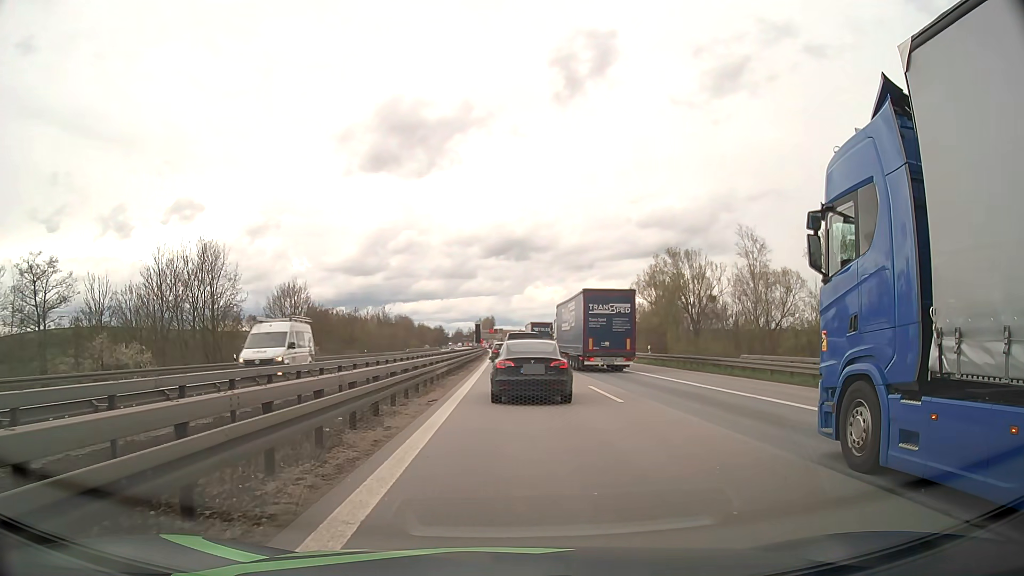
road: motorway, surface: asphalt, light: Day
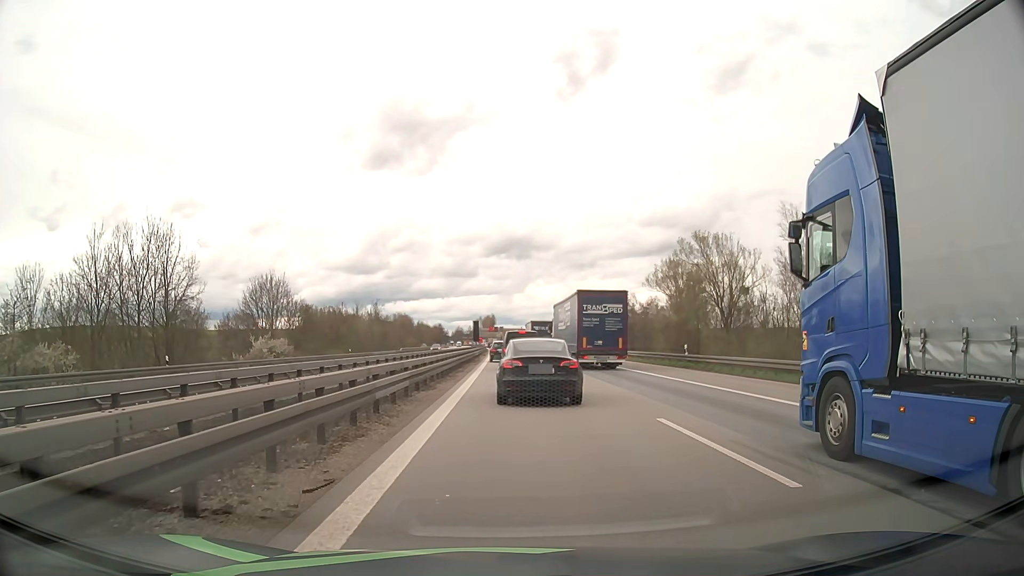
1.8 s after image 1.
(0.0, +9.9) m; 0°
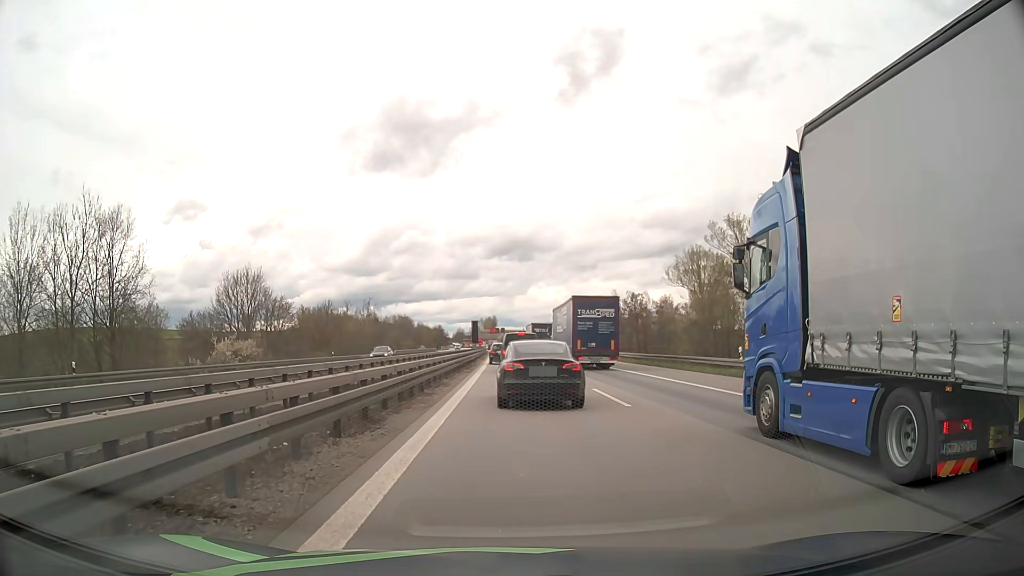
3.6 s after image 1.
(0.0, +9.2) m; 0°
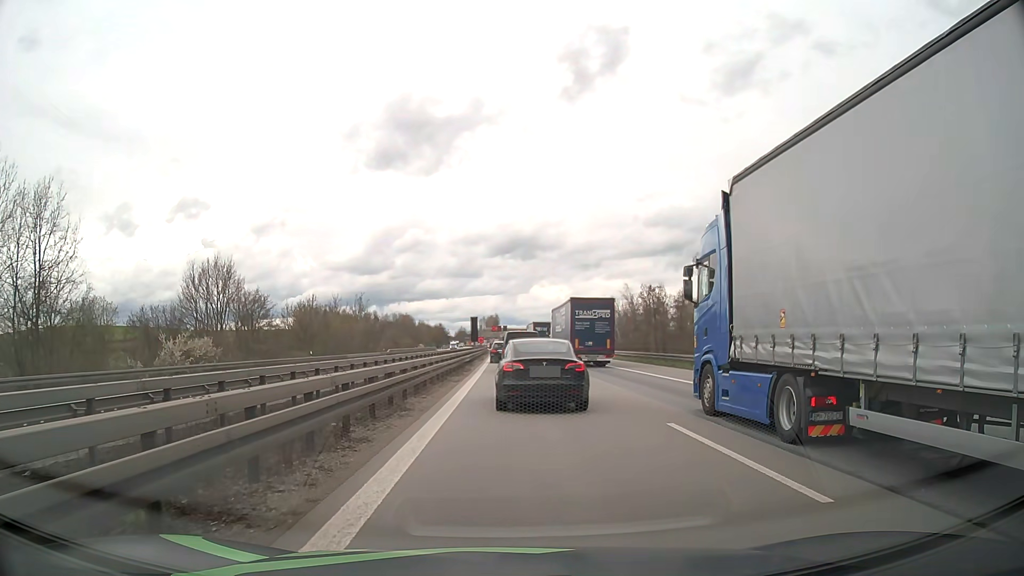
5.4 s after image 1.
(-0.1, +9.6) m; -1°
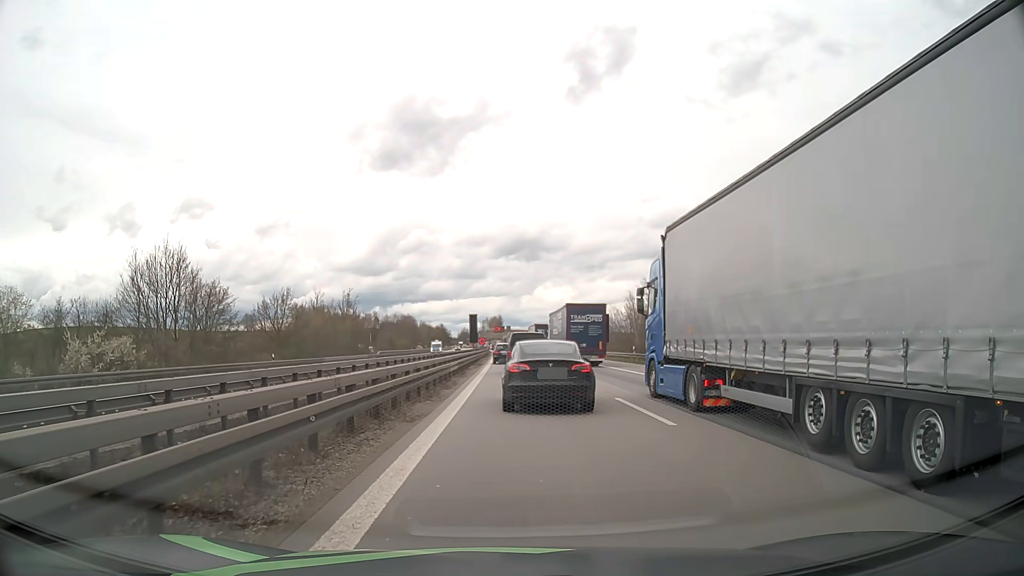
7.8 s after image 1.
(-0.1, +12.2) m; -1°
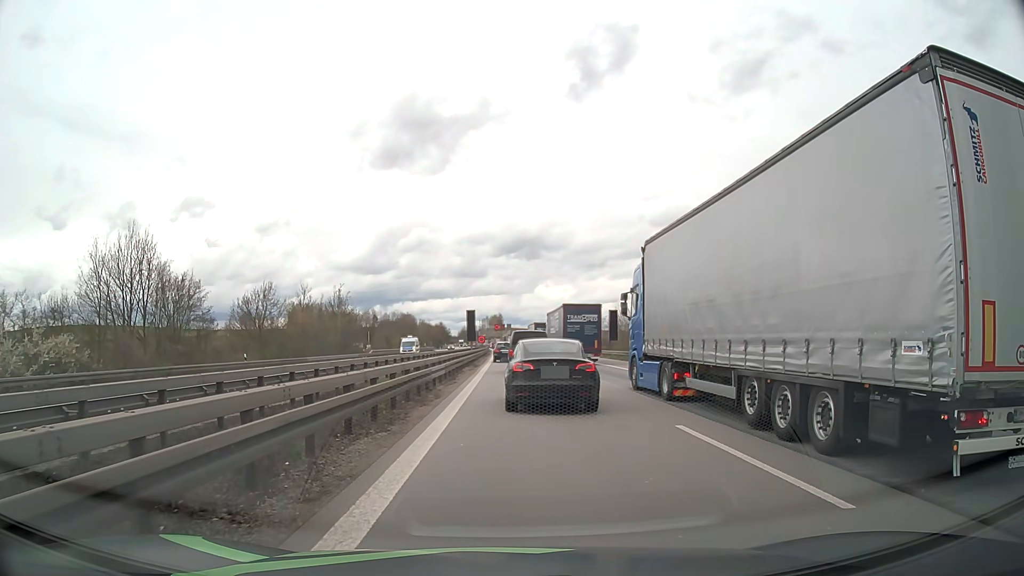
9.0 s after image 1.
(0.0, +6.2) m; 0°
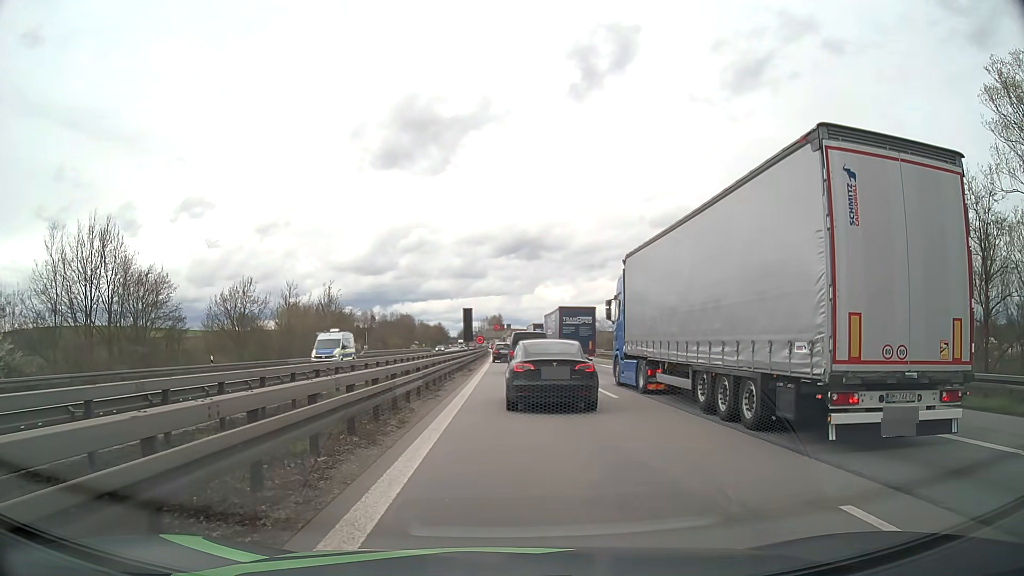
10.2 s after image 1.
(0.0, +5.9) m; 0°
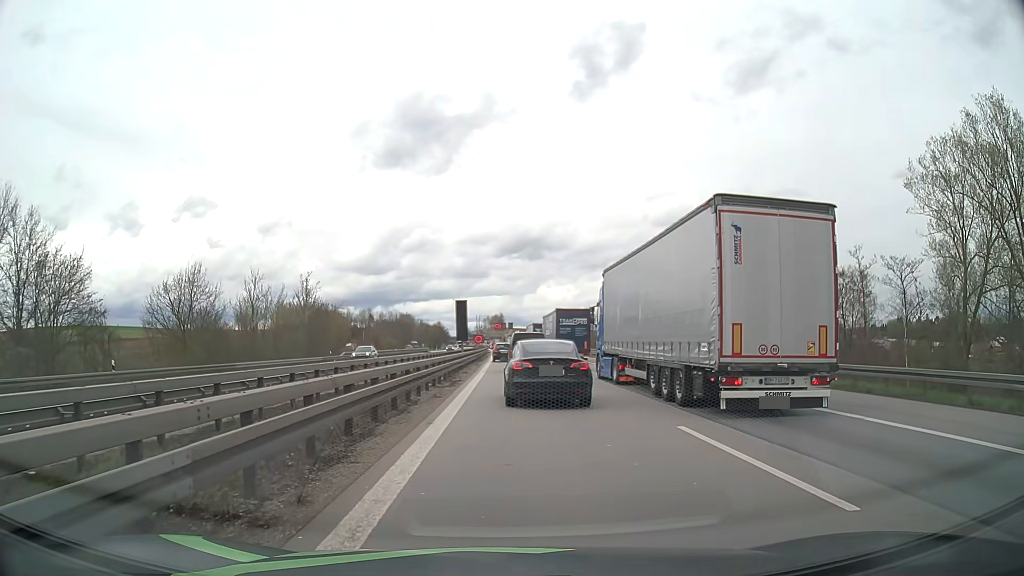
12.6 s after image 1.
(0.0, +12.4) m; 0°
(0, +10) (0, +20) (0, +30) (0, +40) (0, +50) (0, +60) (0, +70) (0, +80) (-1, +90) (-1, +100) m
